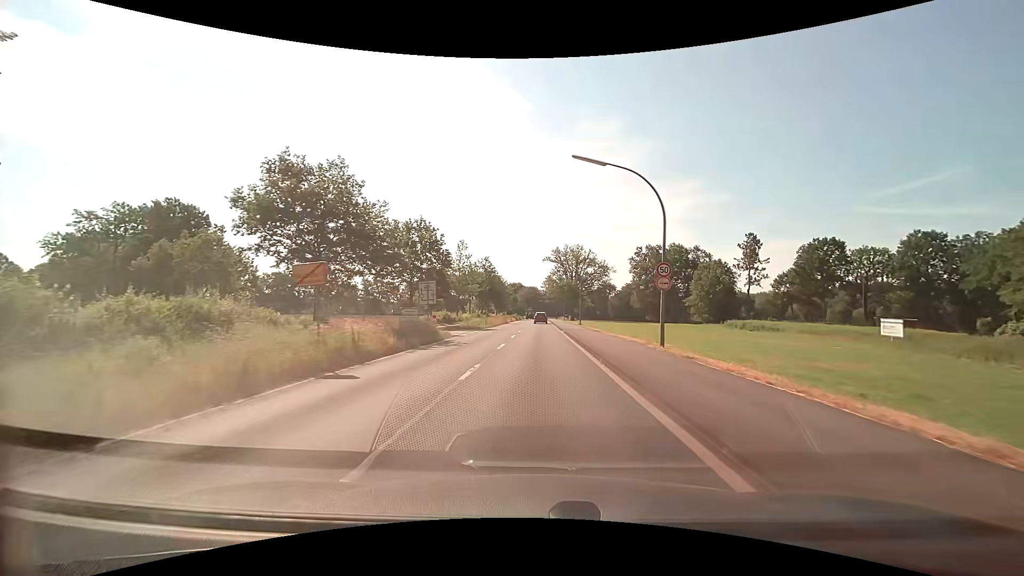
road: tertiary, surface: asphalt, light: Day
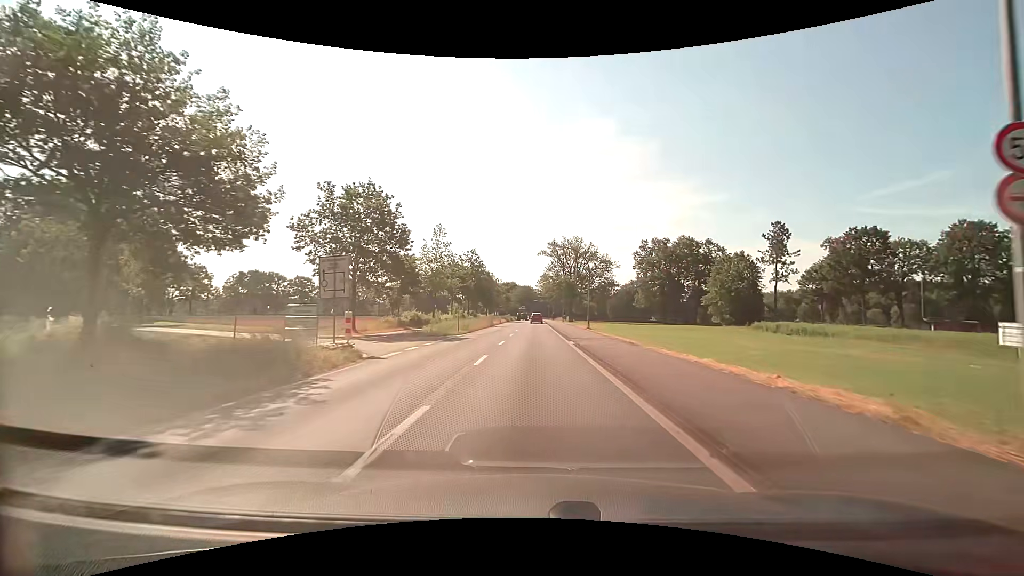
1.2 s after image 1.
(+0.1, +15.0) m; +1°
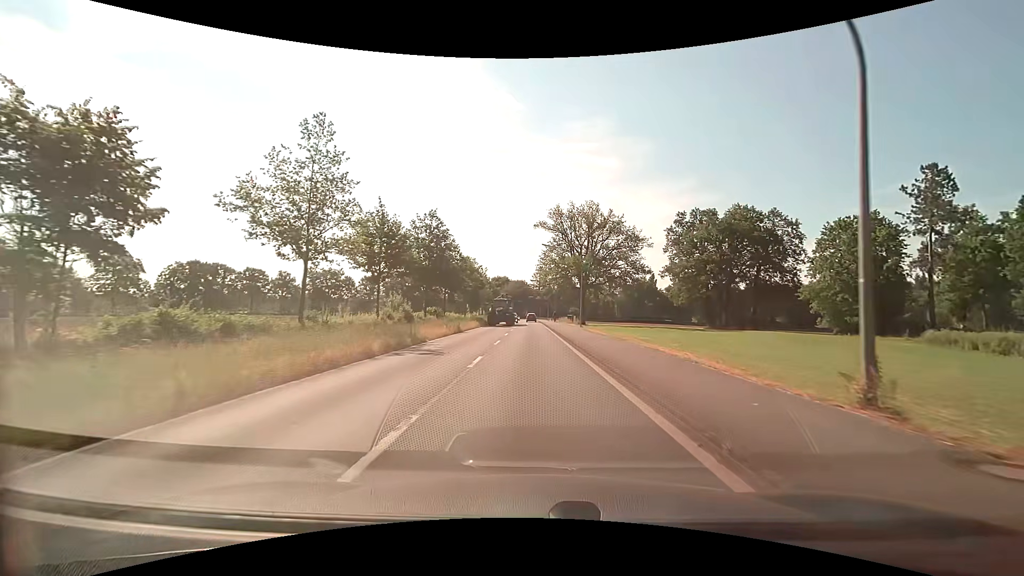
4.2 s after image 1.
(0.0, +37.3) m; 0°
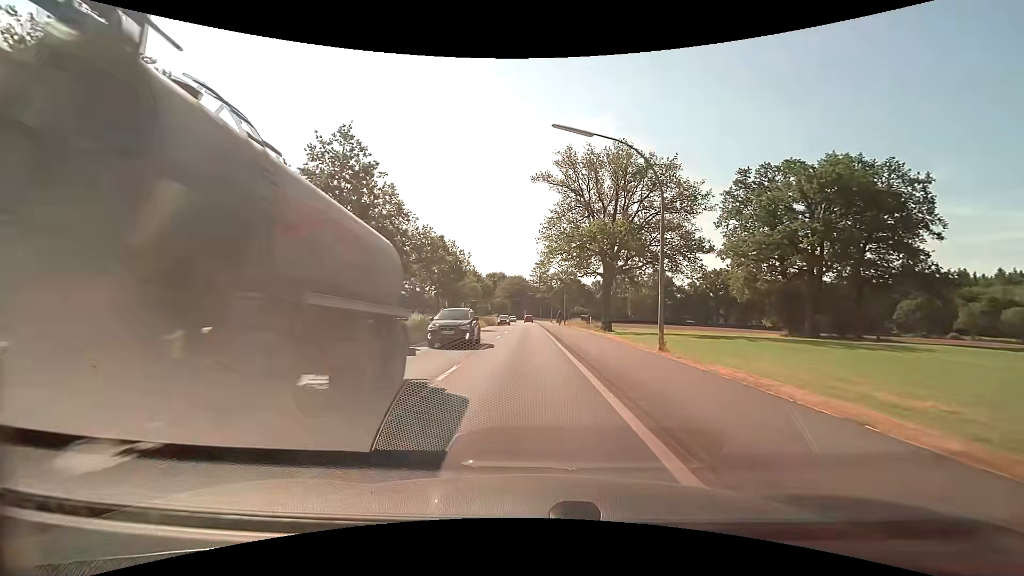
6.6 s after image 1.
(+0.1, +29.7) m; 0°
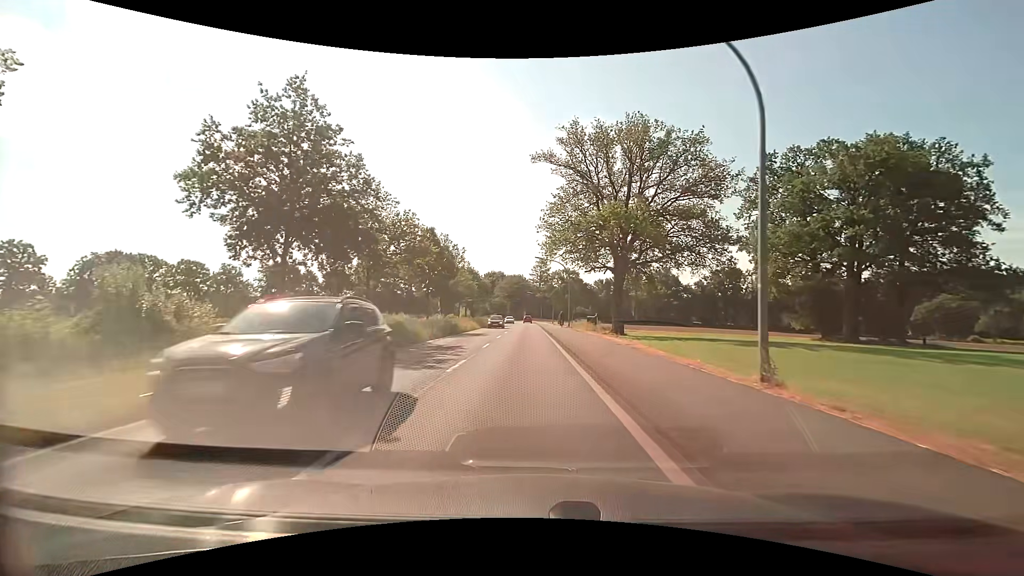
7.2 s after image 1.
(0.0, +7.4) m; 0°
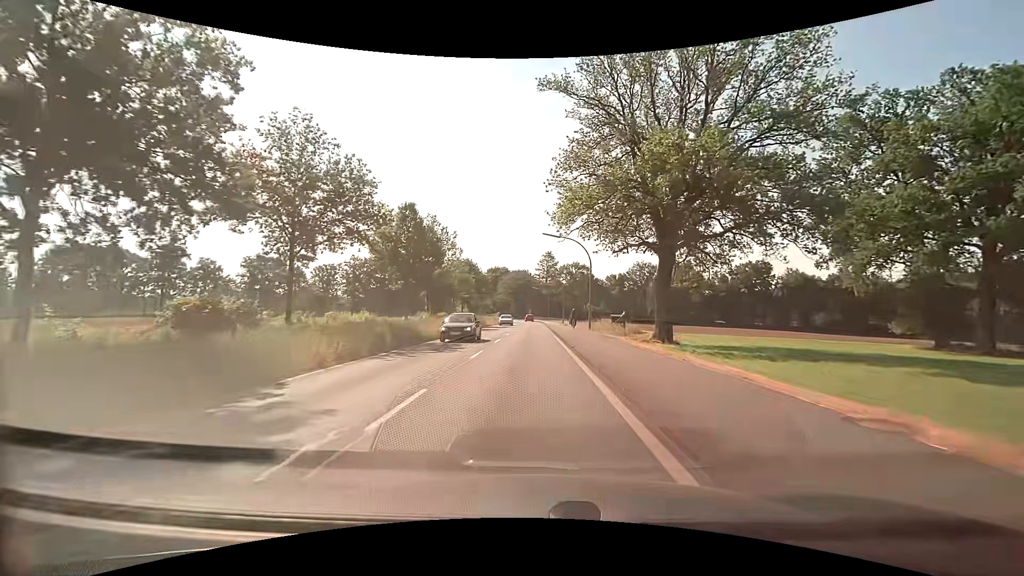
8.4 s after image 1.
(-0.1, +14.9) m; -1°
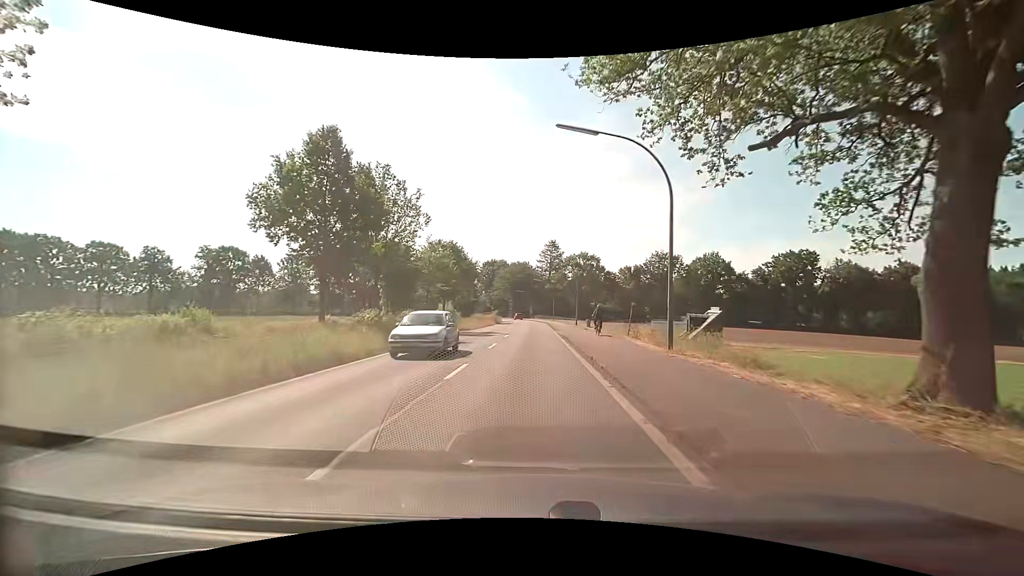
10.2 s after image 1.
(-0.1, +22.6) m; 0°
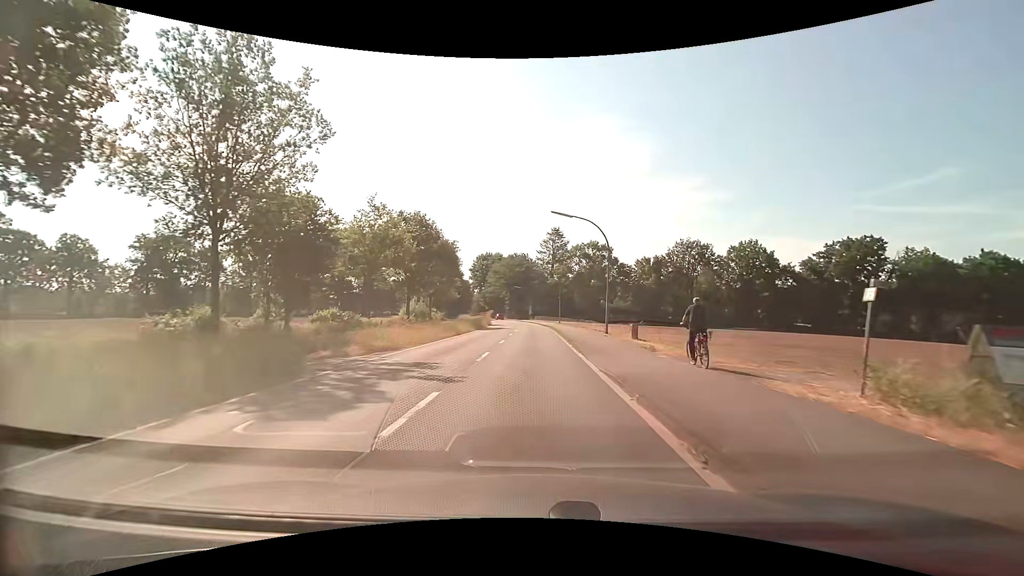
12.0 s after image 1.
(-0.1, +23.0) m; 0°
(0, +10) (0, +20) (0, +30) (0, +40) (0, +50) (0, +60) (0, +70) (-1, +80) (-2, +90) (-3, +100) m
